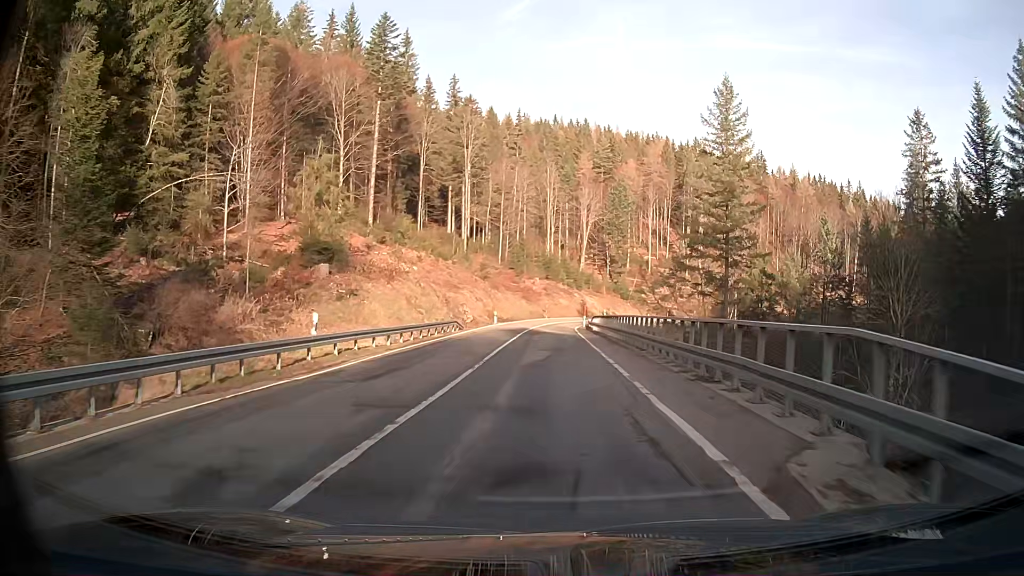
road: secondary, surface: asphalt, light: Day
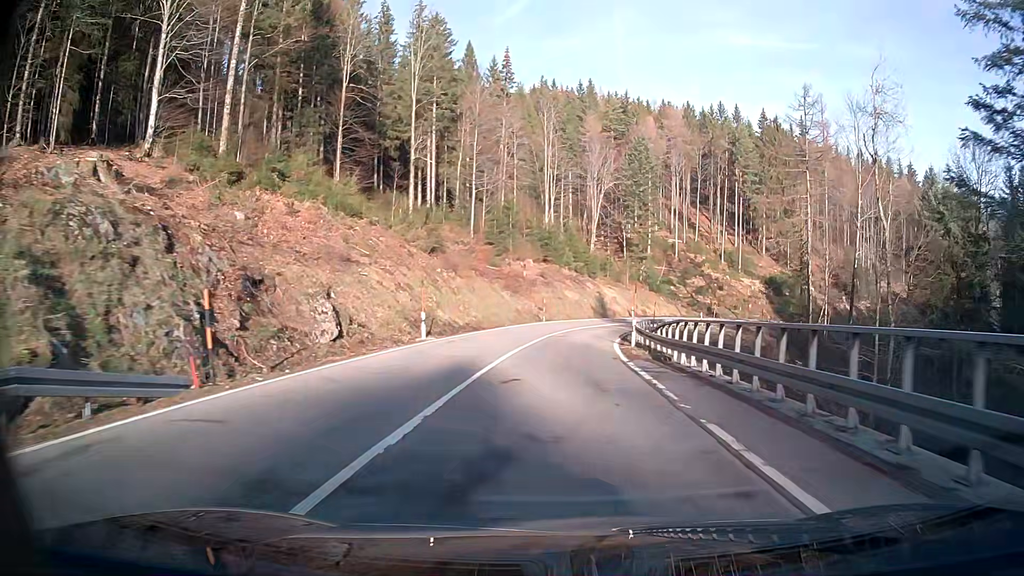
(-0.1, +36.0) m; +1°
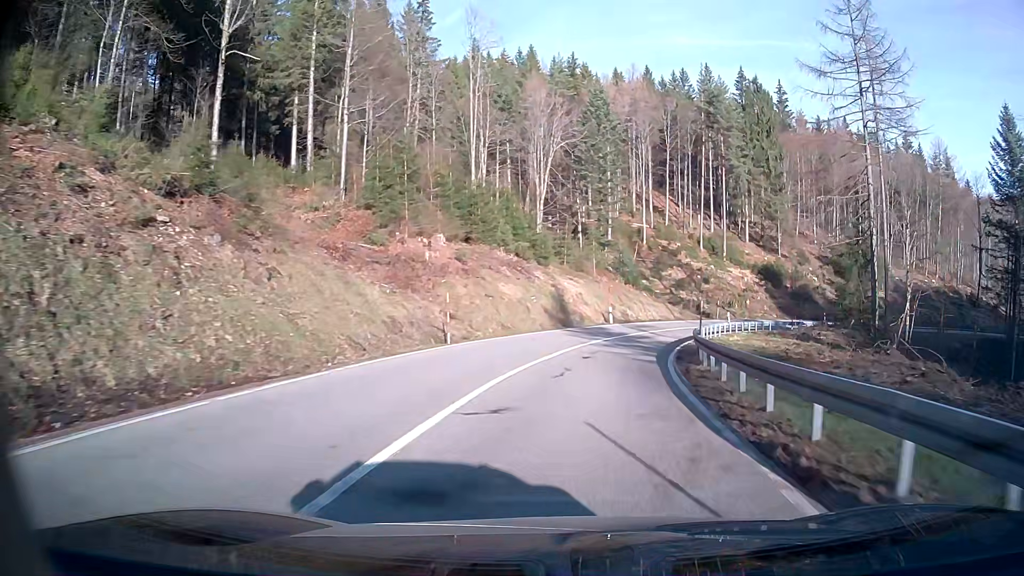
(+1.2, +27.2) m; +6°
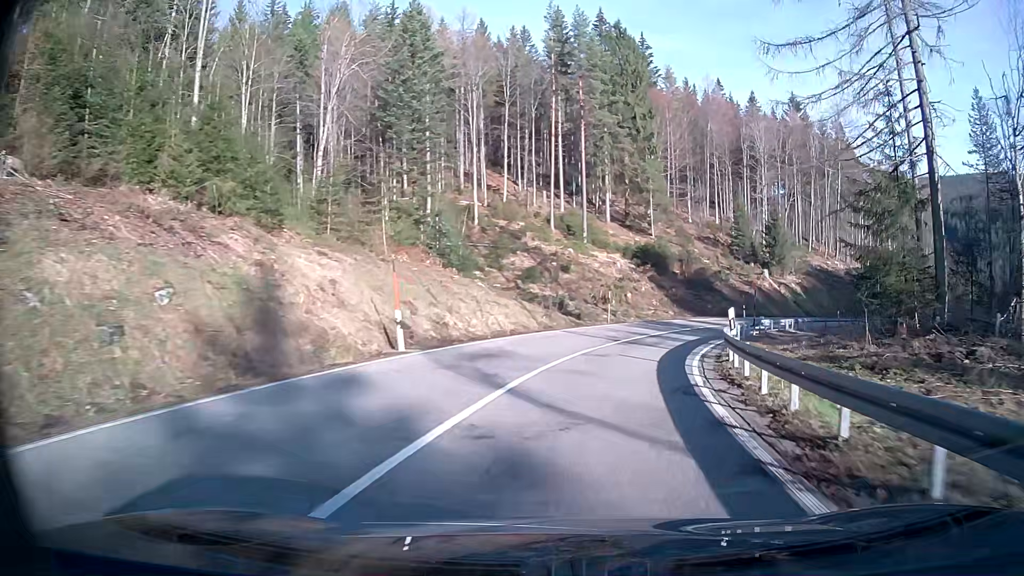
(+3.5, +26.5) m; +16°
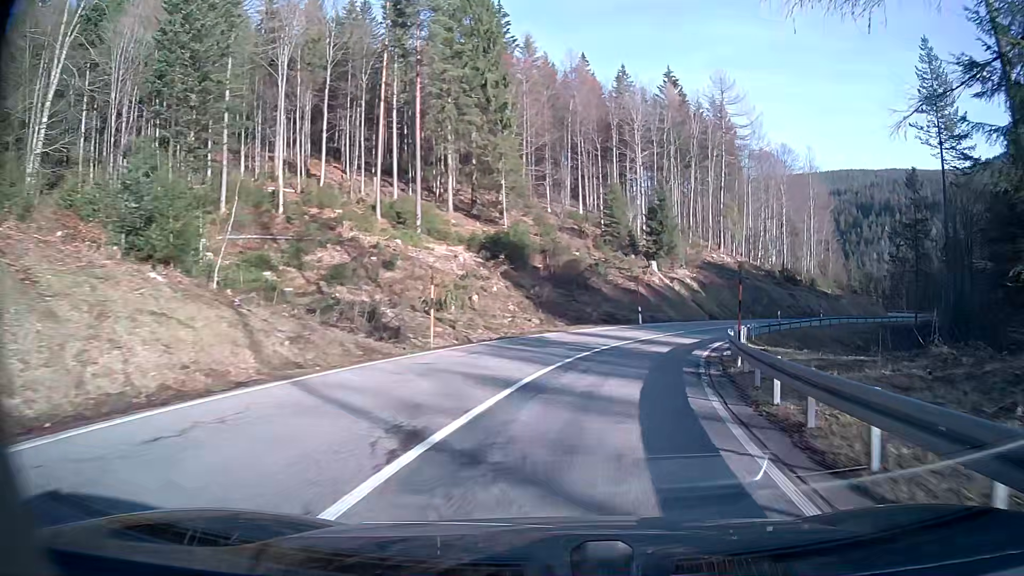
(+2.0, +17.3) m; +14°
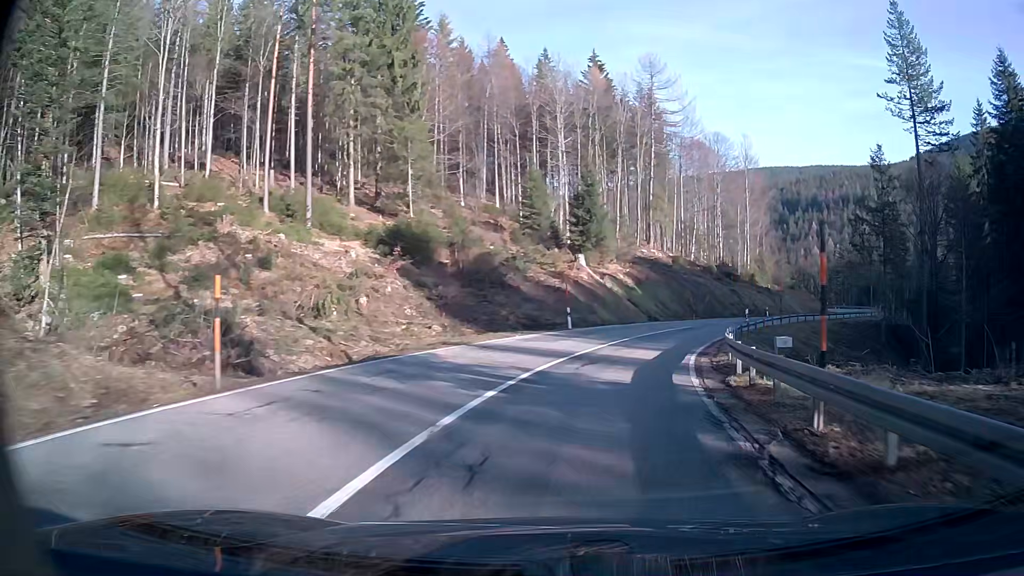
(+0.5, +8.6) m; +6°
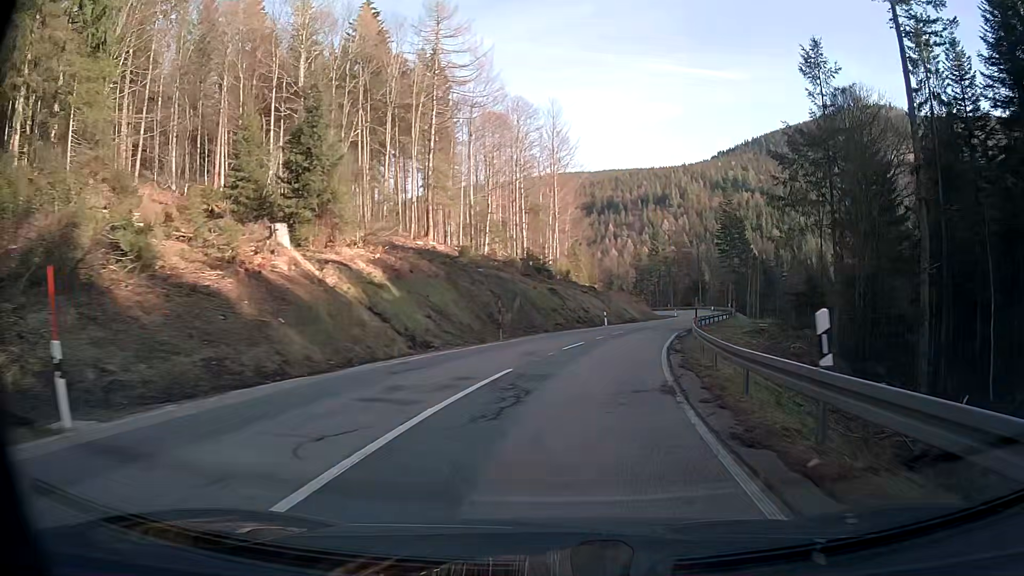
(+4.1, +25.7) m; +17°
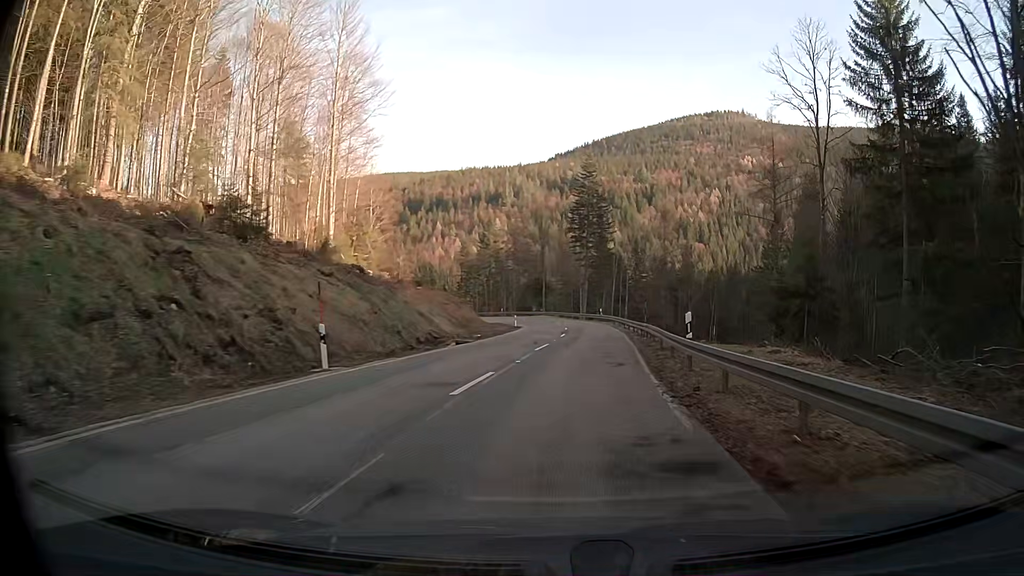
(+4.7, +36.2) m; +13°
